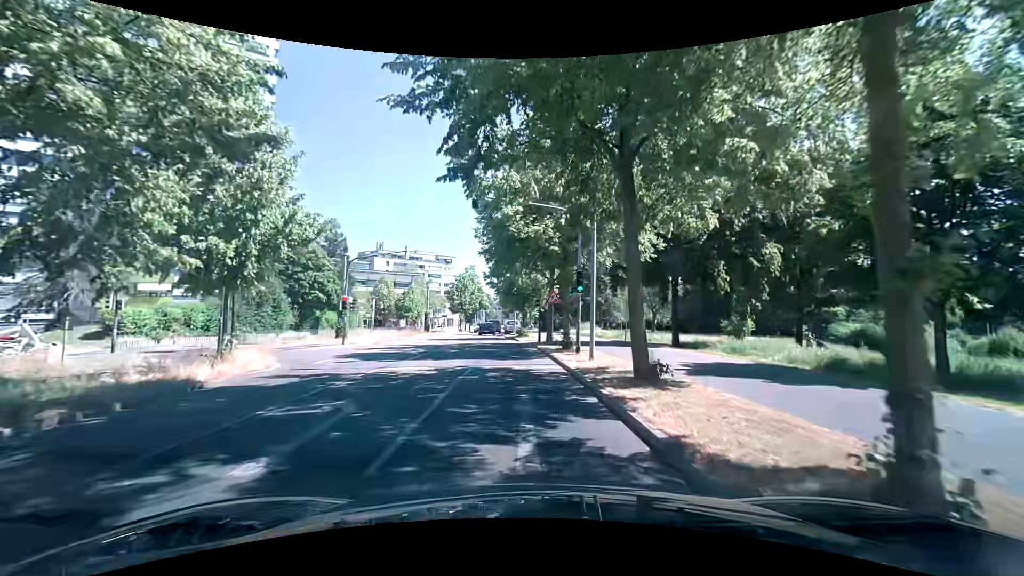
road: residential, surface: asphalt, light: Day
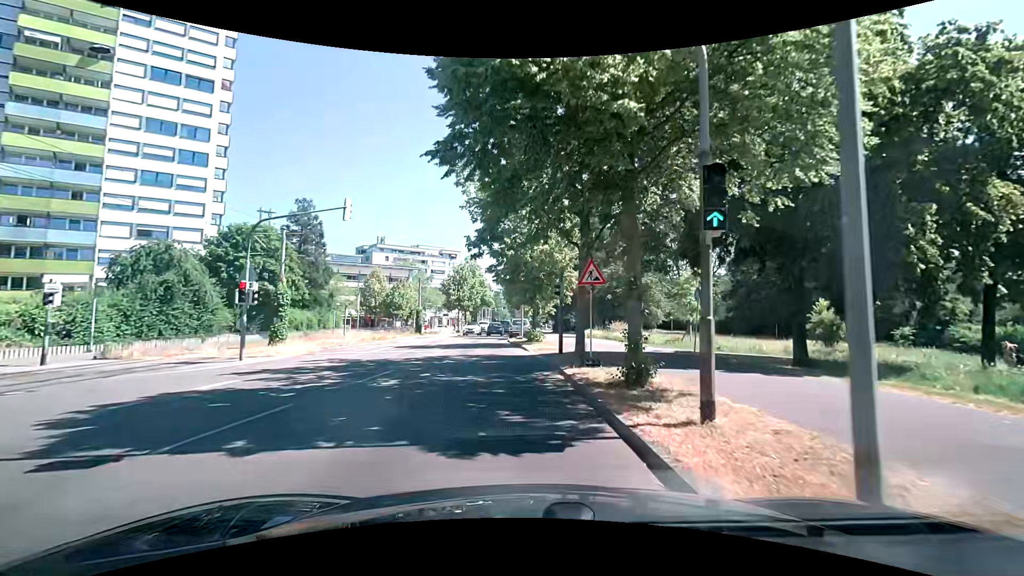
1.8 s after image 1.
(-0.2, +12.5) m; -1°
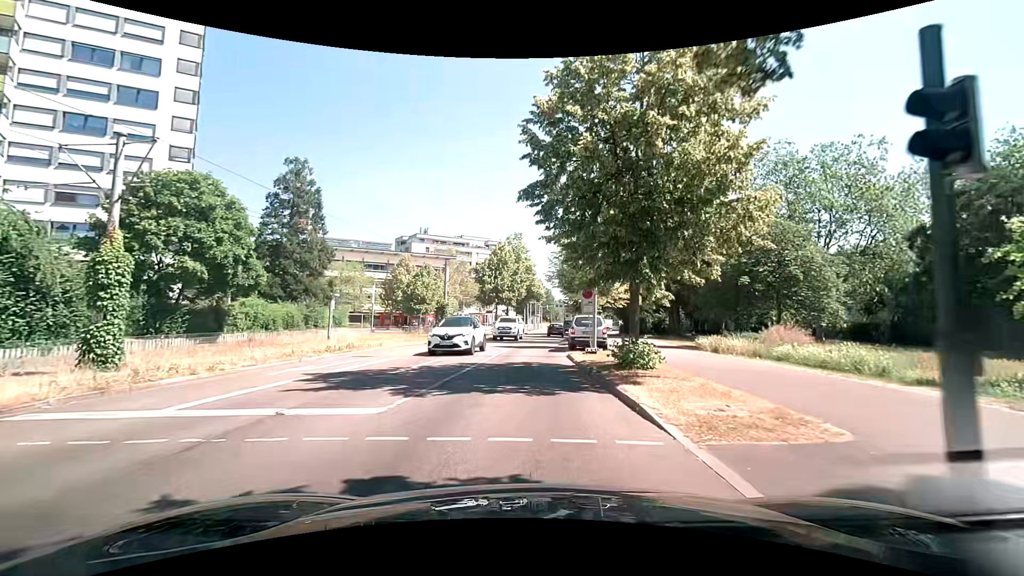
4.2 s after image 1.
(-1.0, +16.6) m; -6°
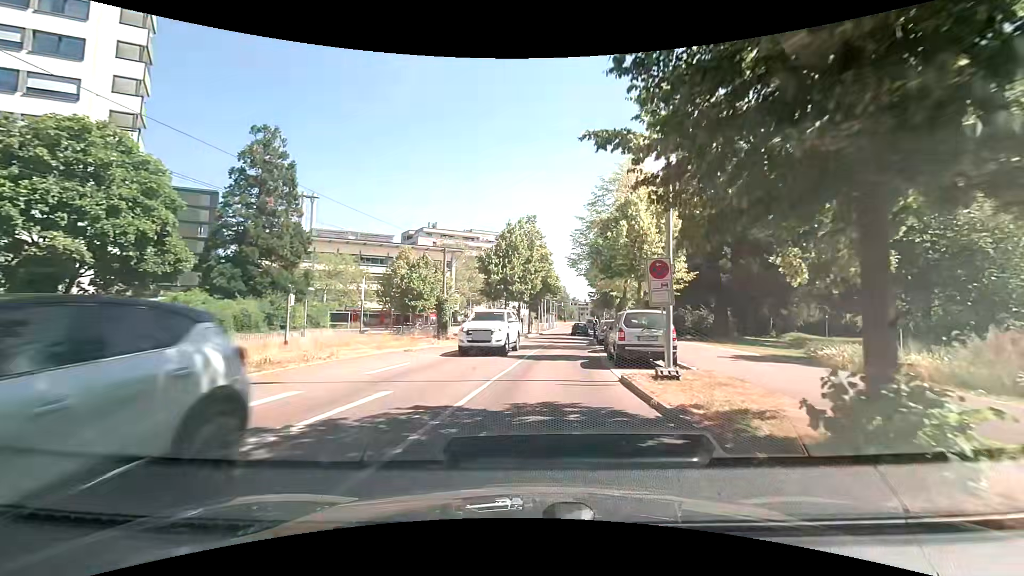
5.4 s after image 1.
(-0.3, +8.4) m; -1°
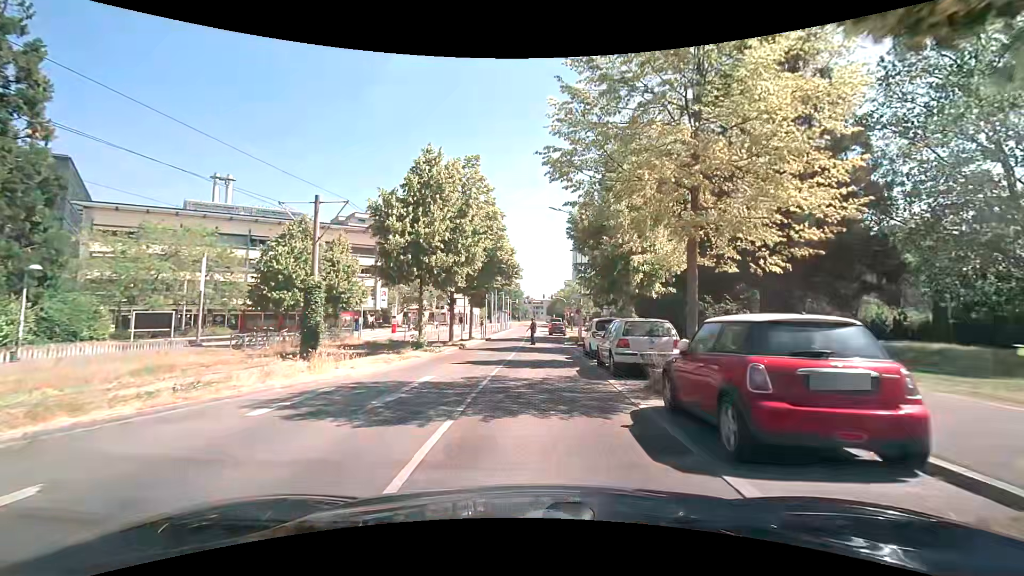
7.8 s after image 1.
(+0.5, +16.8) m; +5°
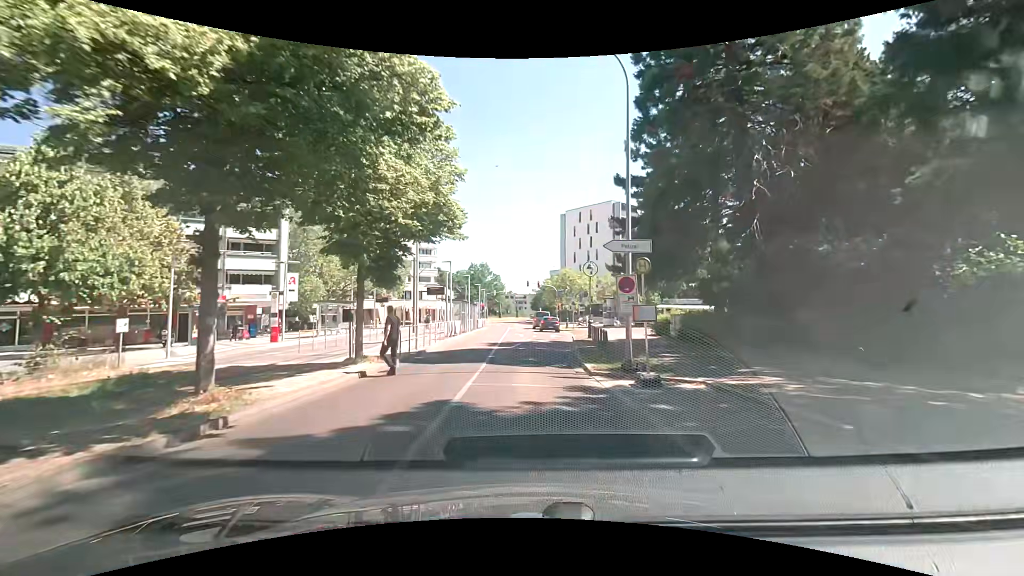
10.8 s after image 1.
(+0.3, +20.7) m; +1°
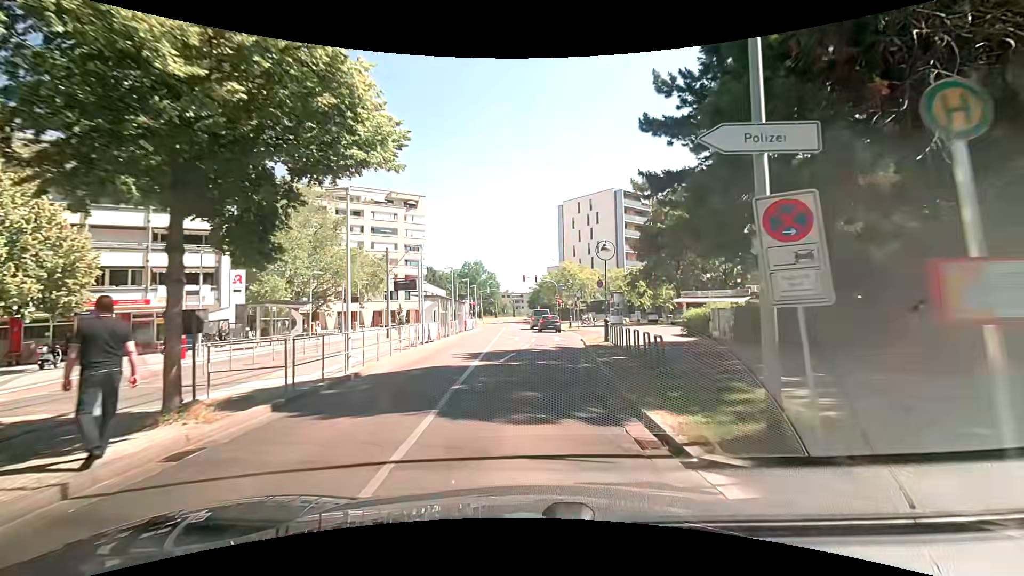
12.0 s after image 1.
(+0.2, +7.7) m; +1°
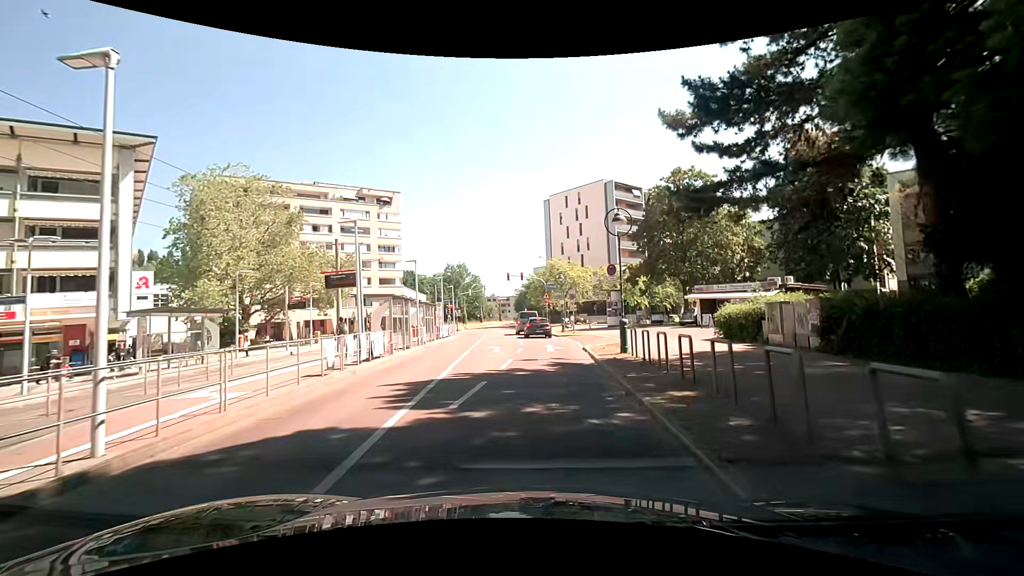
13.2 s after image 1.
(+0.2, +7.3) m; +4°
(0, +10) (0, +20) (0, +30) (-1, +40) (-2, +50) (-3, +60) (-4, +70) (-6, +80) (-7, +90) (-8, +99) m
